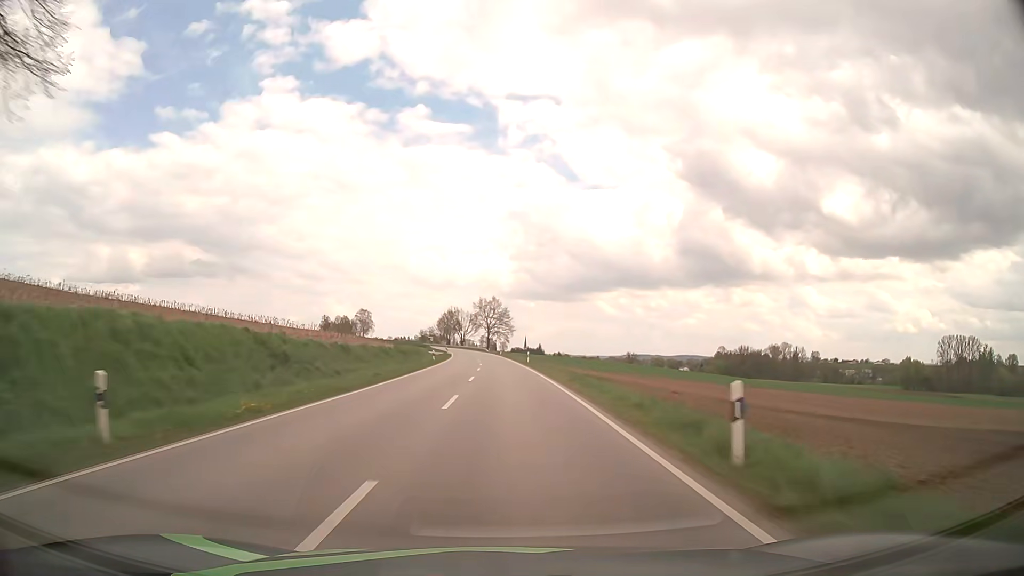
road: secondary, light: Day
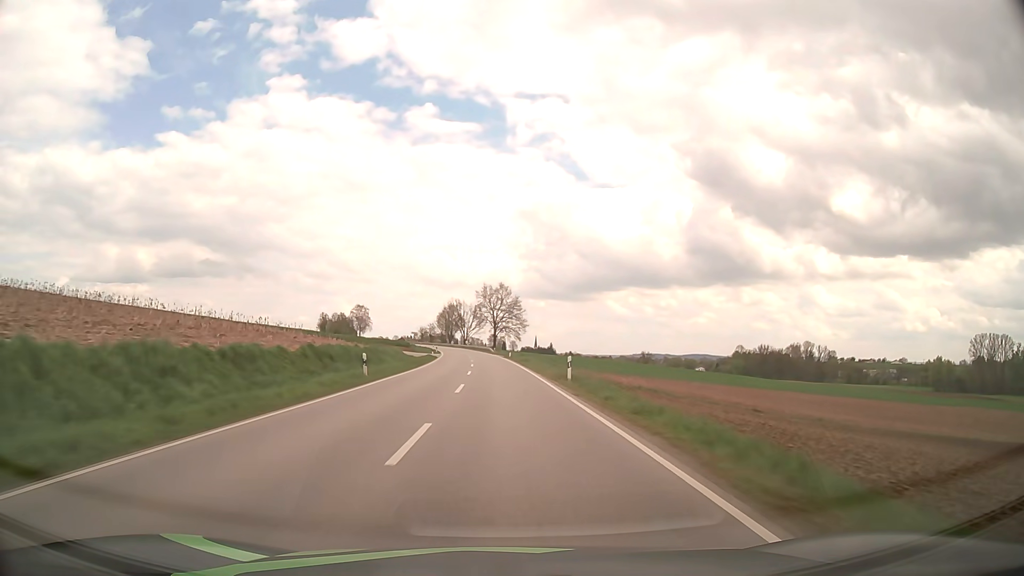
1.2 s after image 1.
(-0.2, +31.2) m; -1°
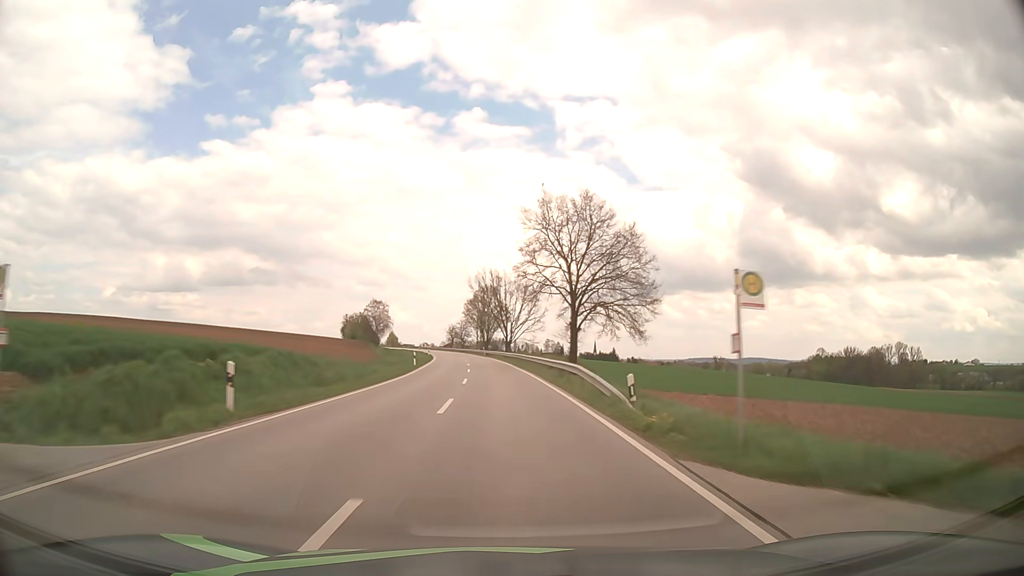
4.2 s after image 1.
(-2.9, +78.0) m; -5°
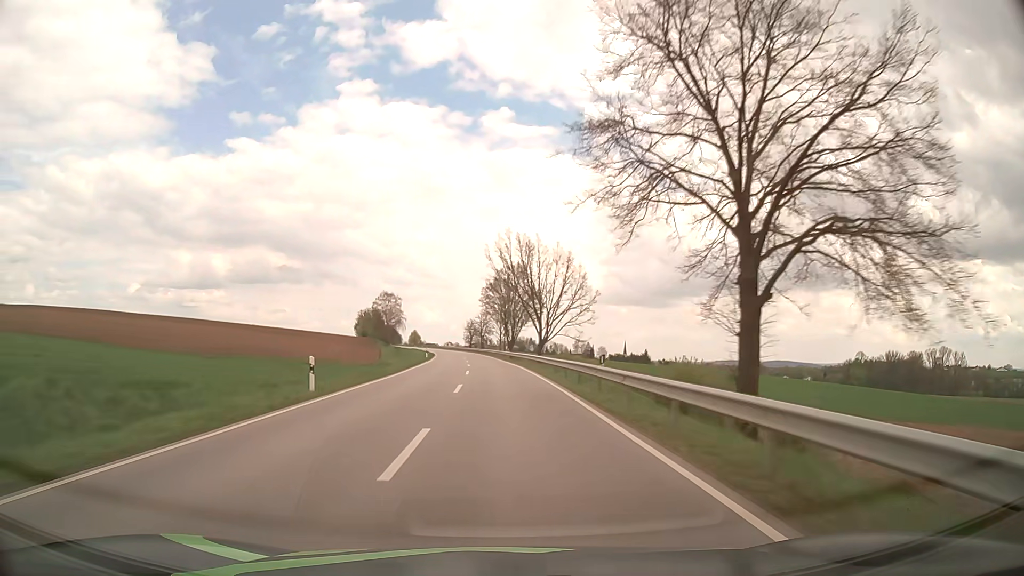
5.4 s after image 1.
(-0.7, +31.2) m; -2°
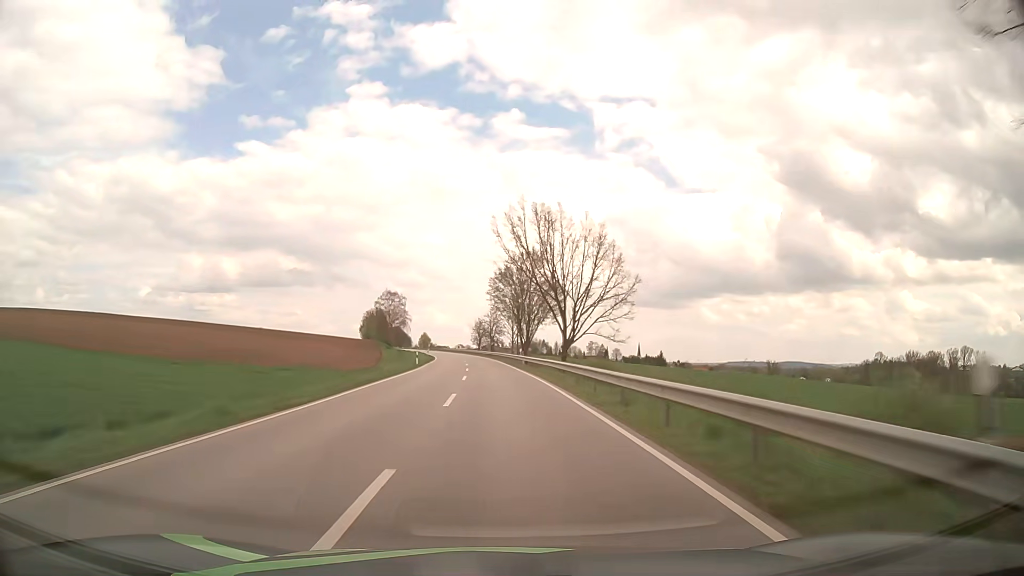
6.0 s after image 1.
(-0.1, +15.6) m; -1°
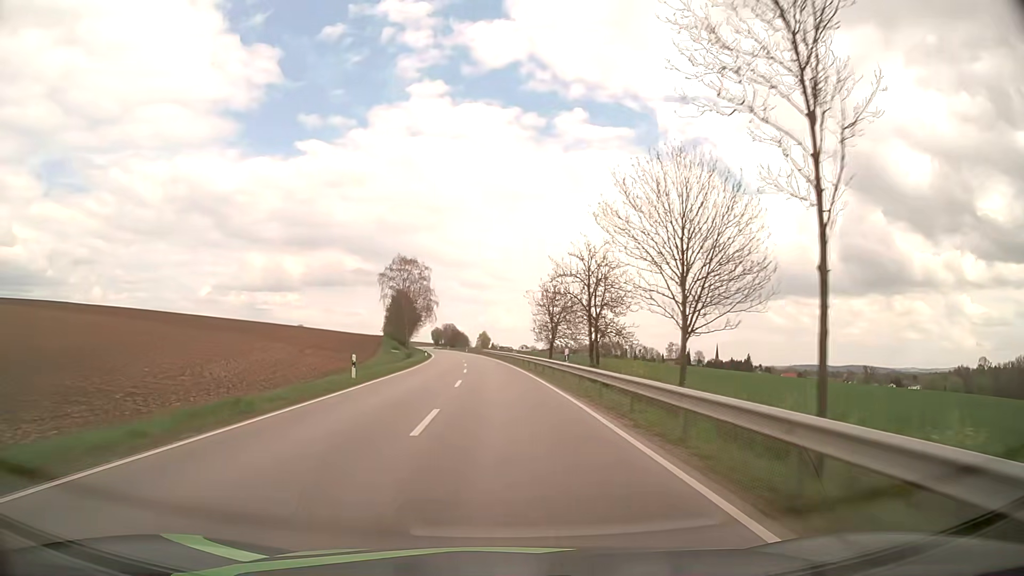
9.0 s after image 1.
(-3.7, +77.4) m; -6°
(0, +10) (0, +20) (0, +30) (-1, +40) (-2, +50) (-2, +60) (-3, +70) (-4, +80) (-5, +90) (-6, +100) m
